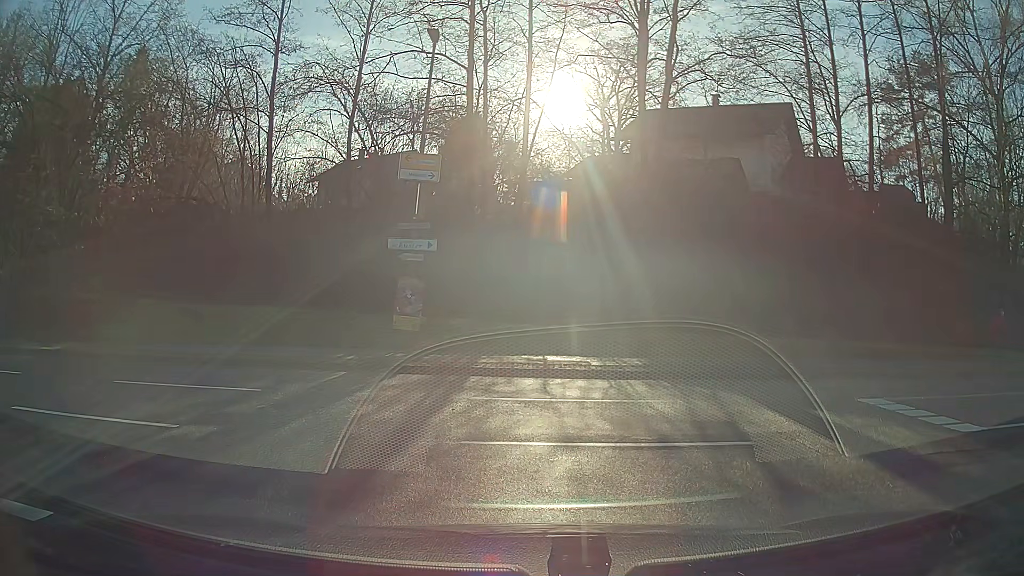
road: unclassified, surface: asphalt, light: Day
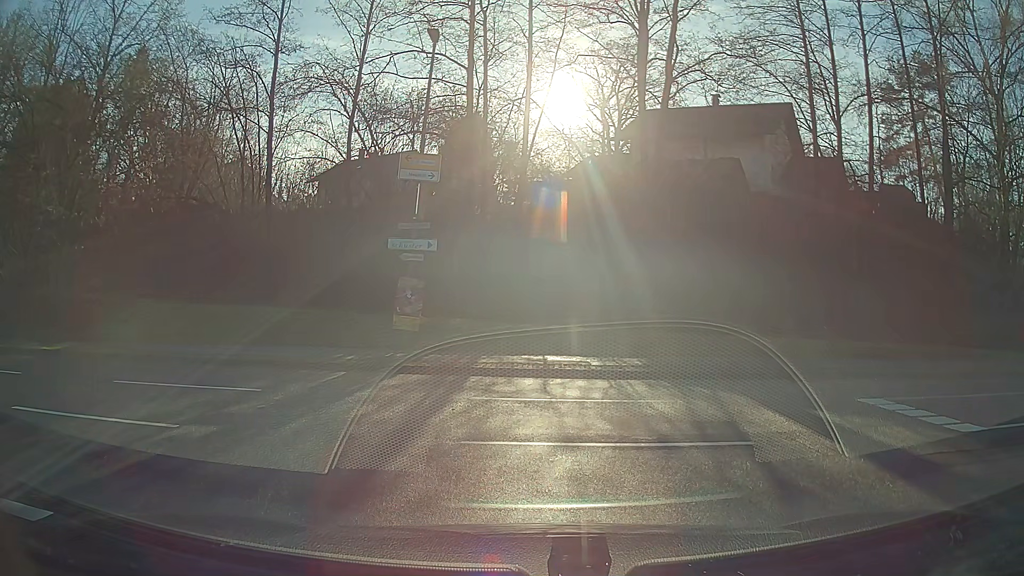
(0.0, 0.0) m; 0°
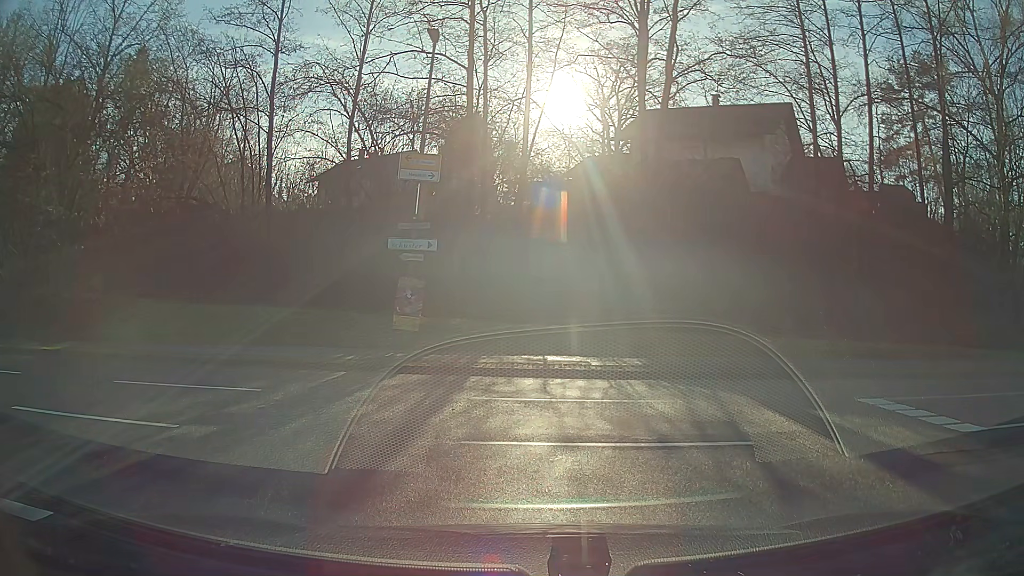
(0.0, 0.0) m; 0°
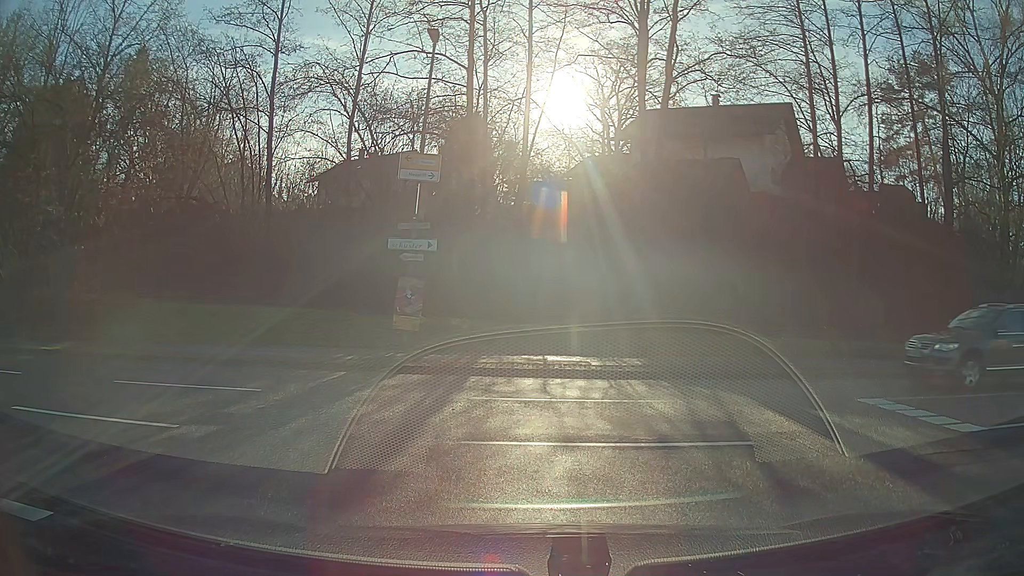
(0.0, 0.0) m; 0°
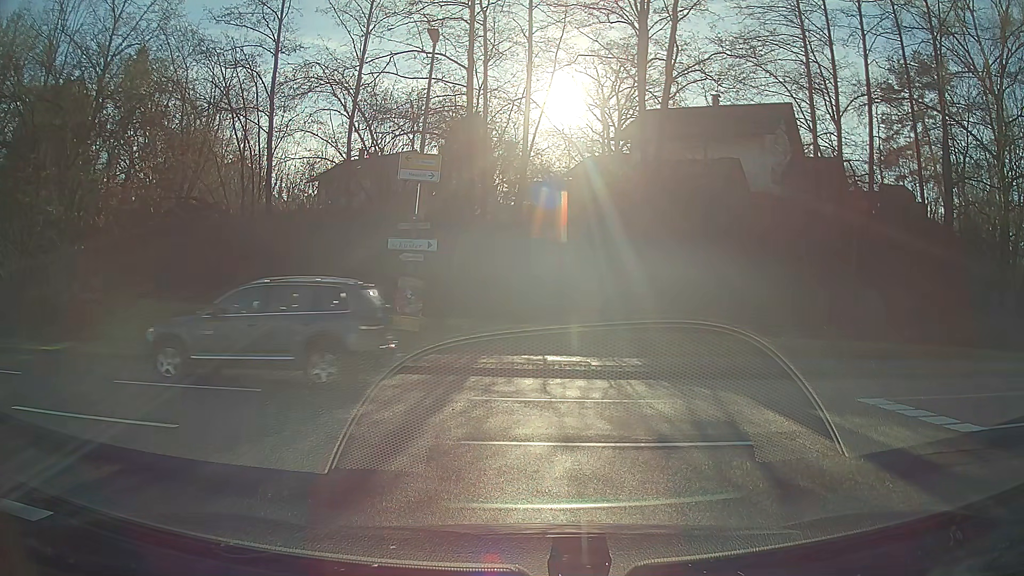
(0.0, 0.0) m; 0°
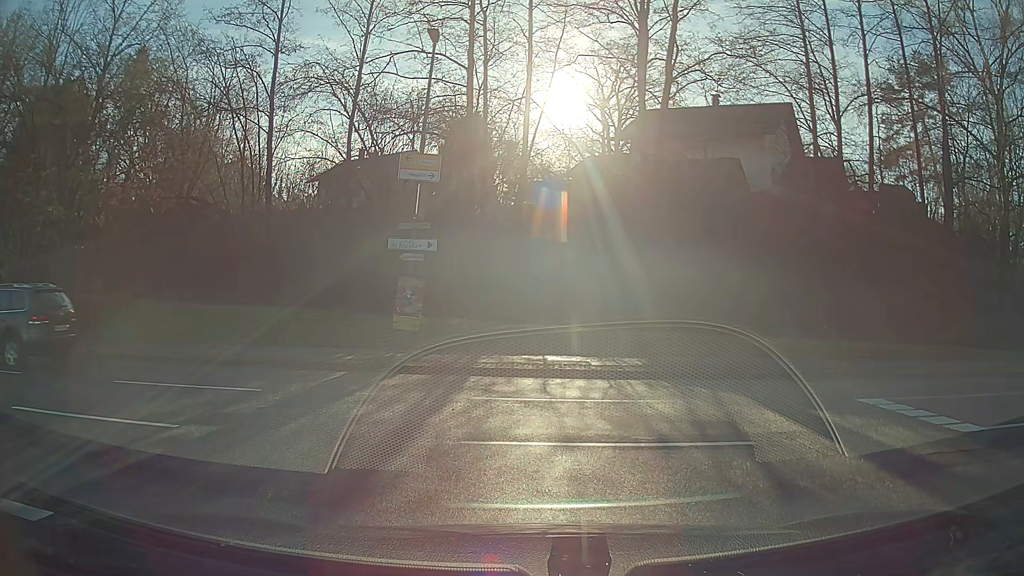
(0.0, 0.0) m; 0°
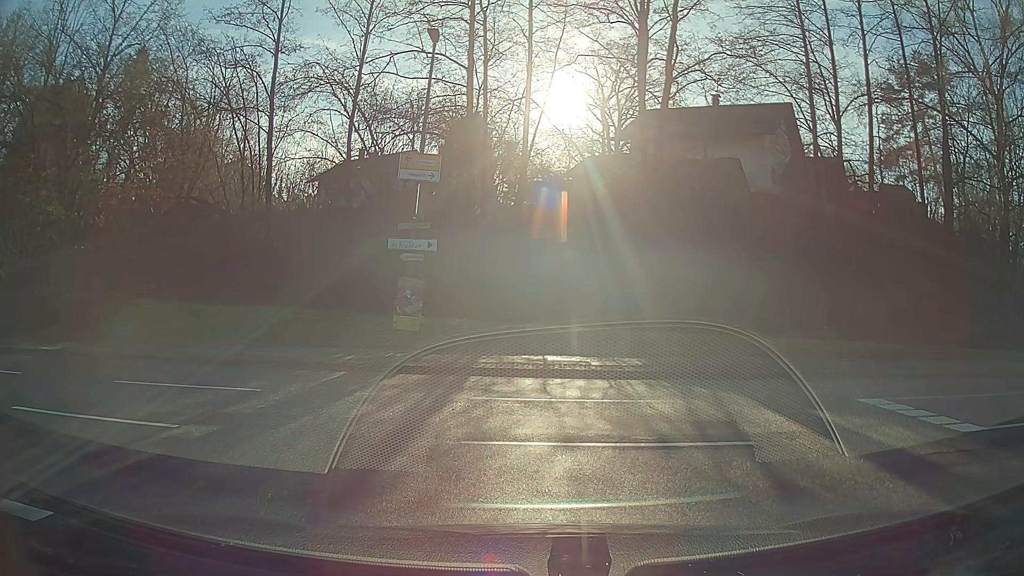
(0.0, 0.0) m; 0°
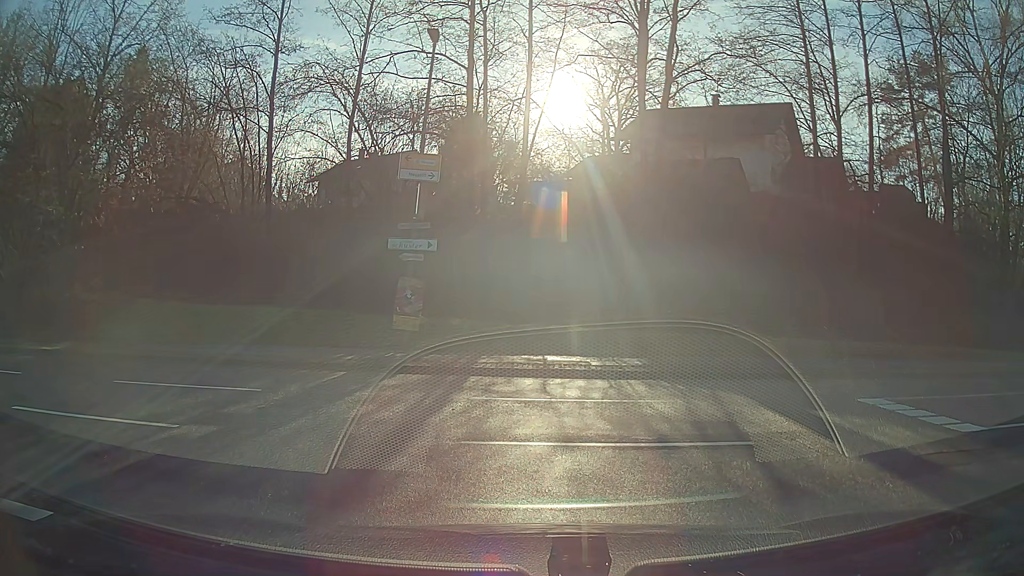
(0.0, 0.0) m; 0°
